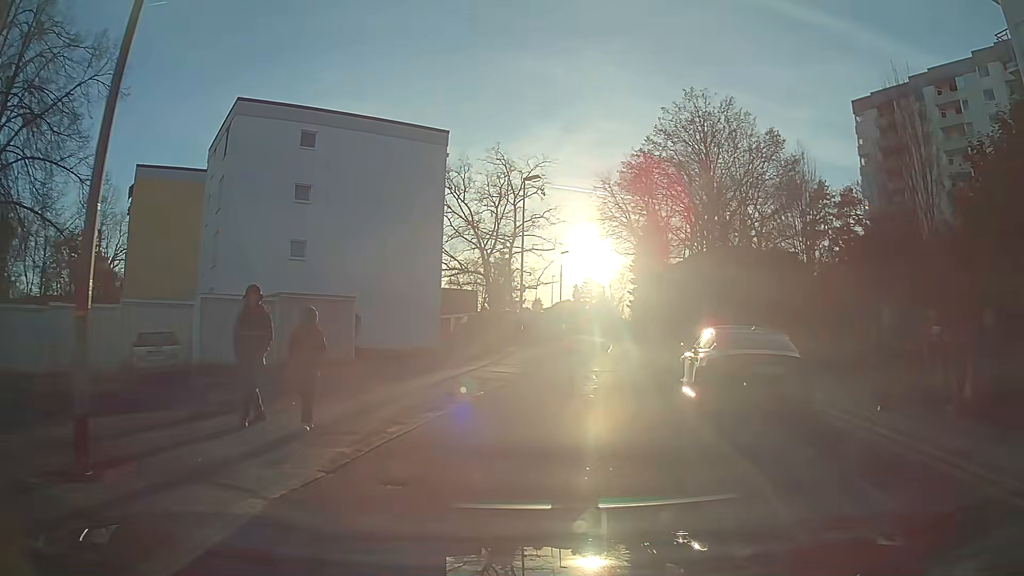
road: residential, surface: asphalt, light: Day
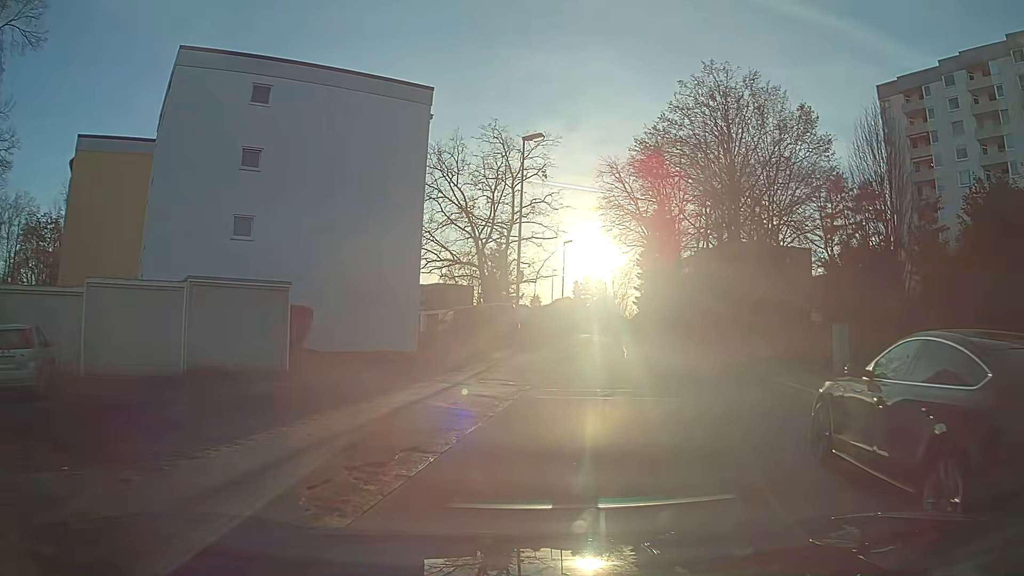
(0.0, +6.7) m; +2°
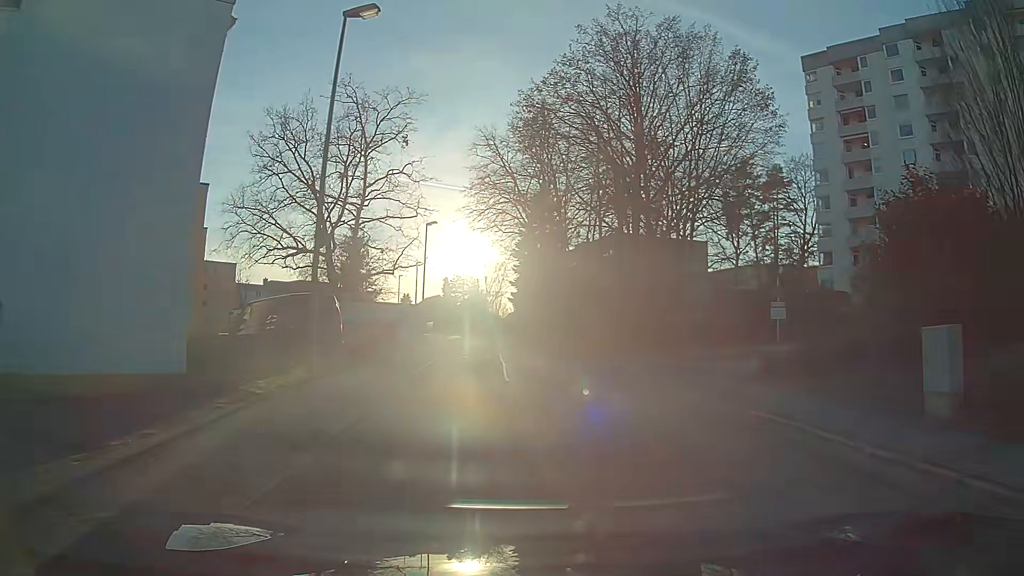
(+1.0, +10.7) m; +10°
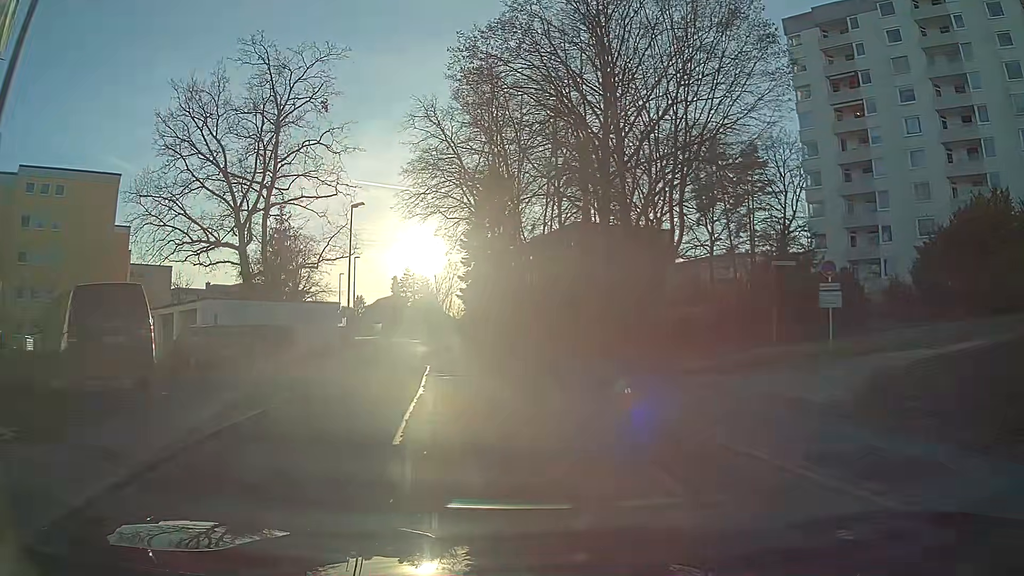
(+0.3, +8.4) m; +2°
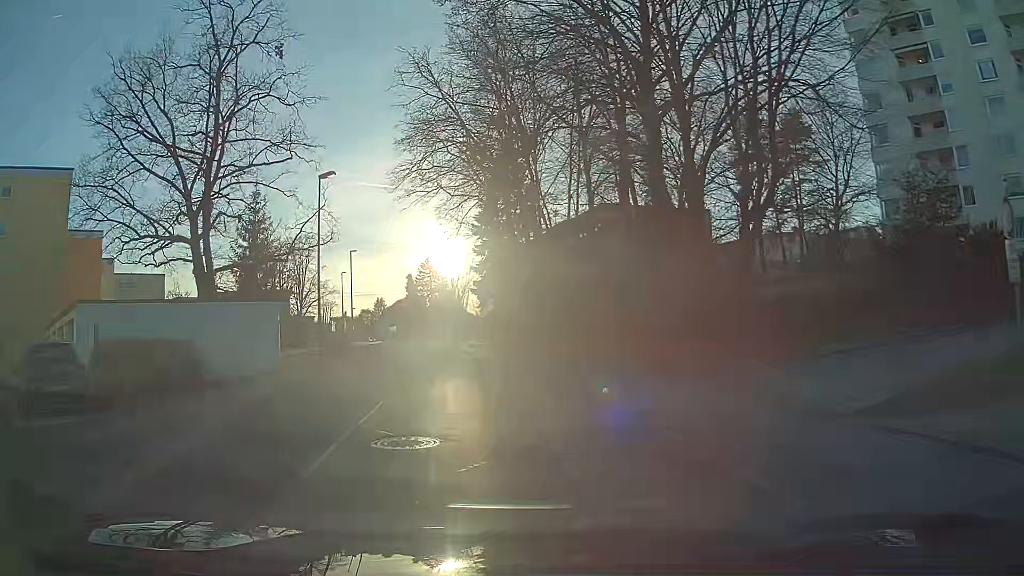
(-0.2, +9.5) m; -3°
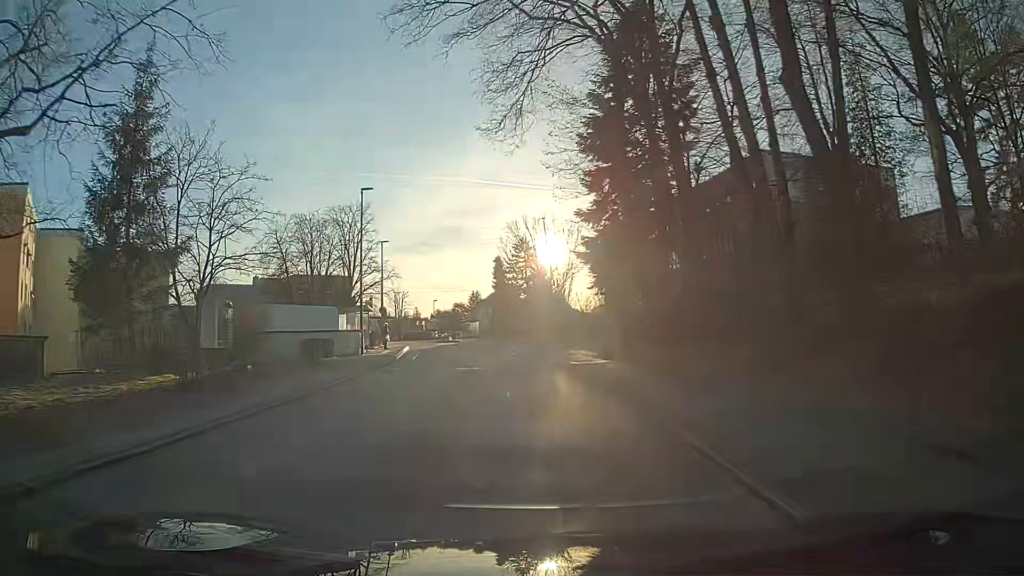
(-2.3, +26.3) m; -8°
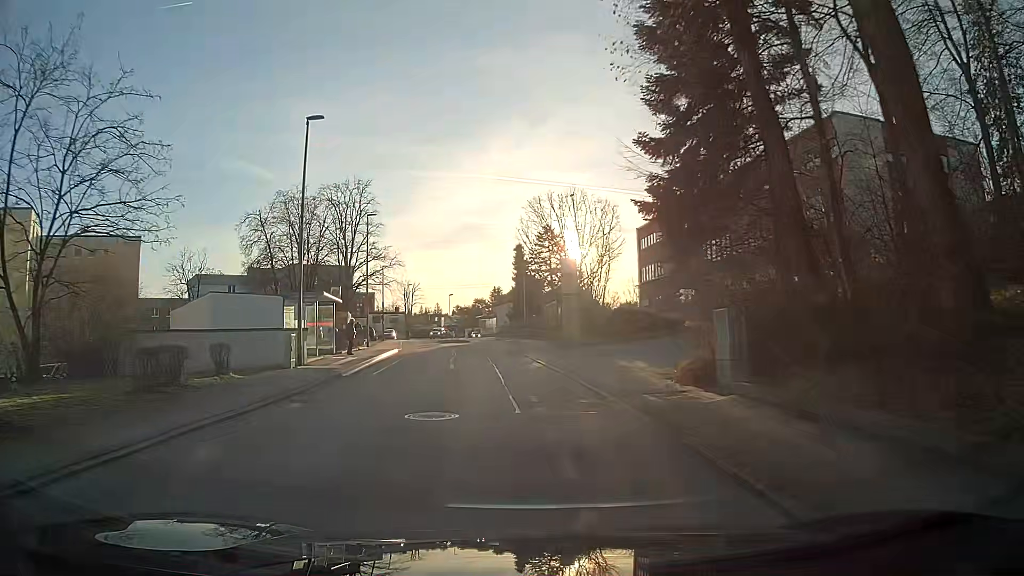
(-0.3, +11.7) m; -3°
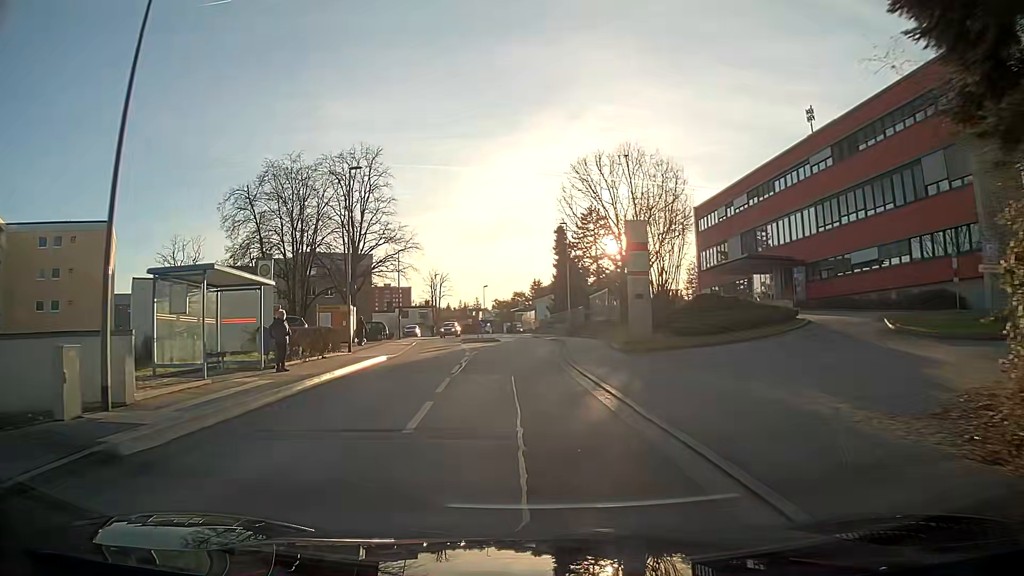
(-0.3, +12.1) m; -3°
